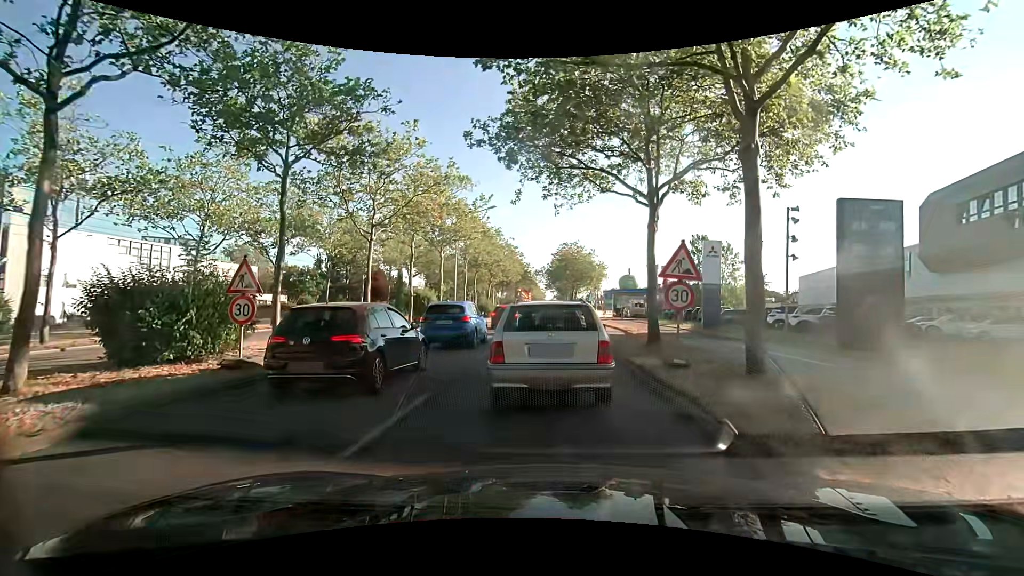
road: primary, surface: asphalt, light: Day
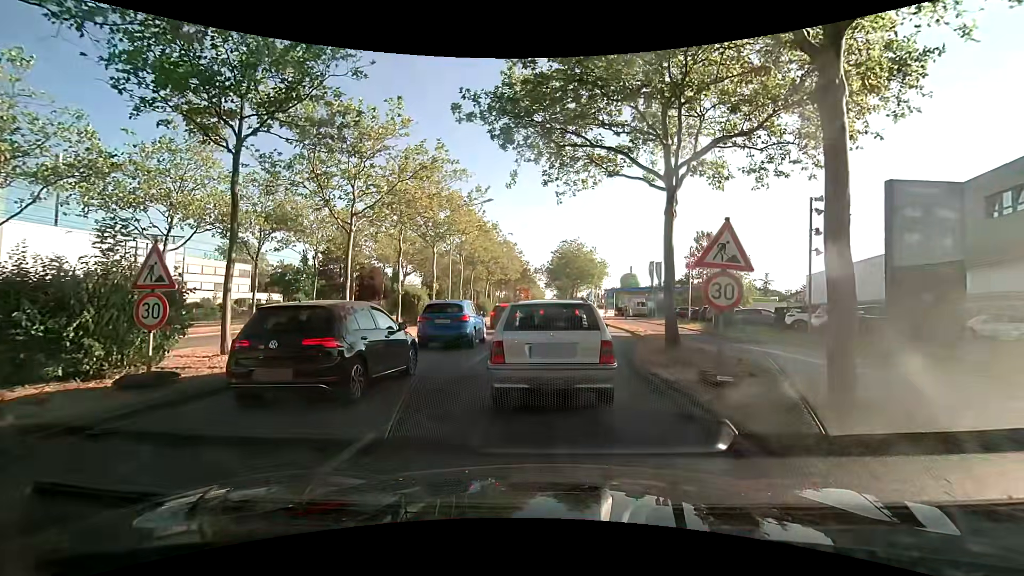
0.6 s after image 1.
(0.0, +2.3) m; -1°
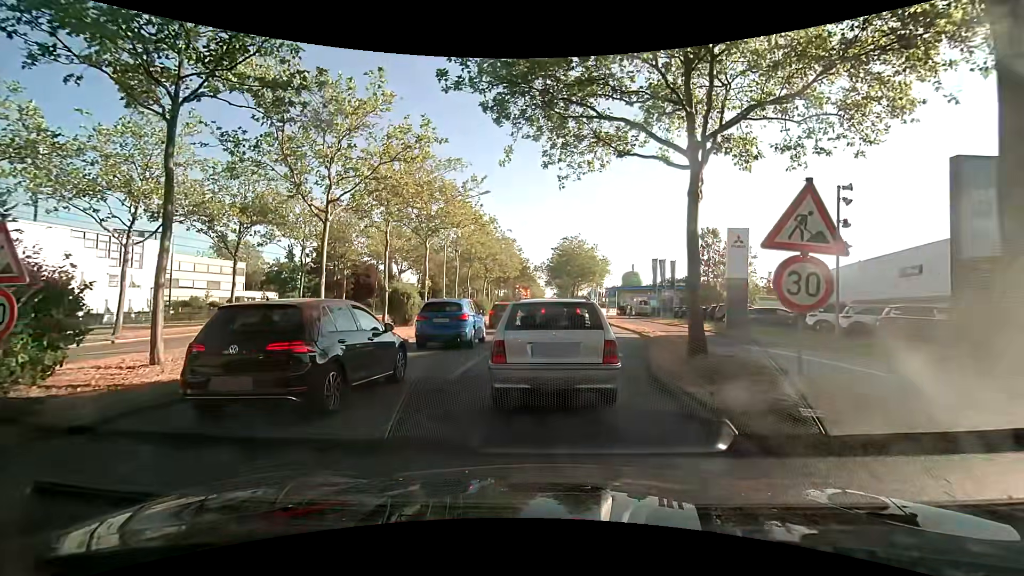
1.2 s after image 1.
(+0.1, +2.2) m; +1°
